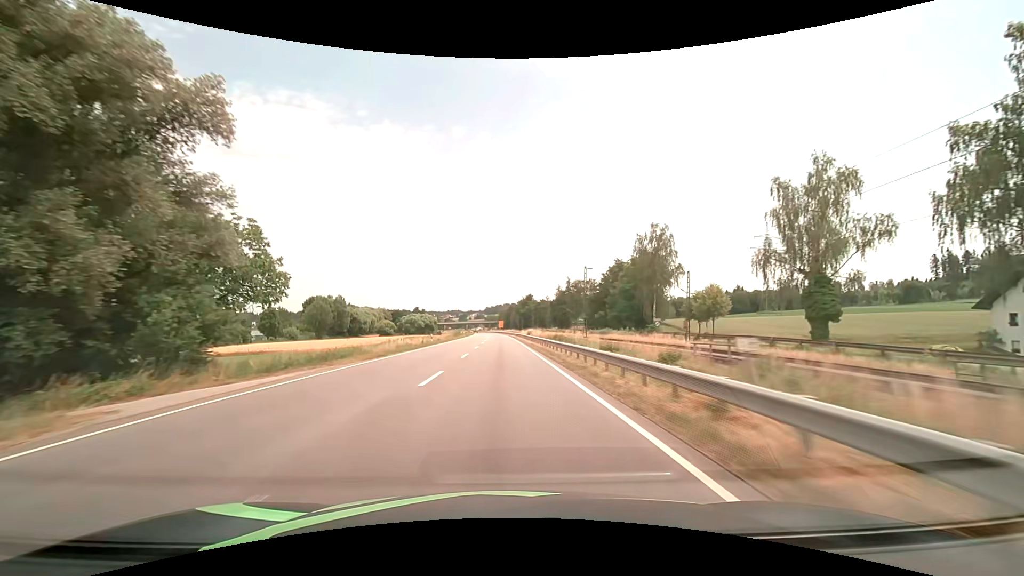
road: primary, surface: asphalt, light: Day
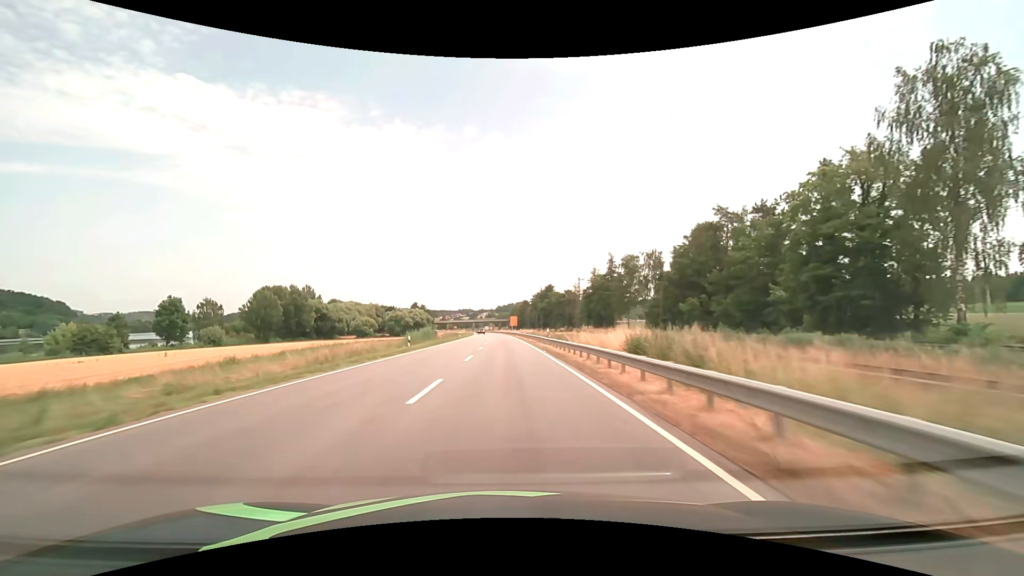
(-0.9, +63.3) m; -2°
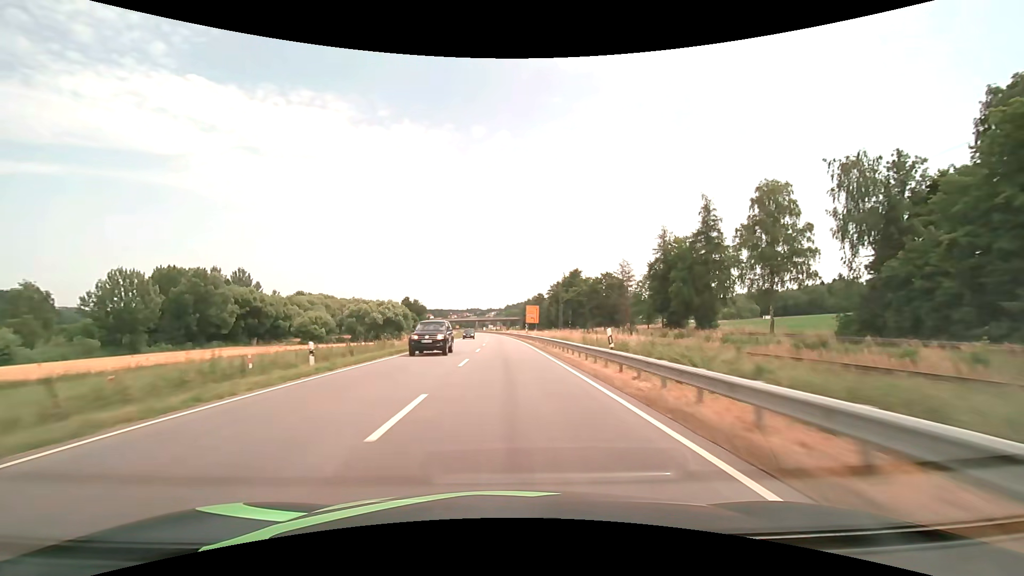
(-0.5, +63.4) m; -1°
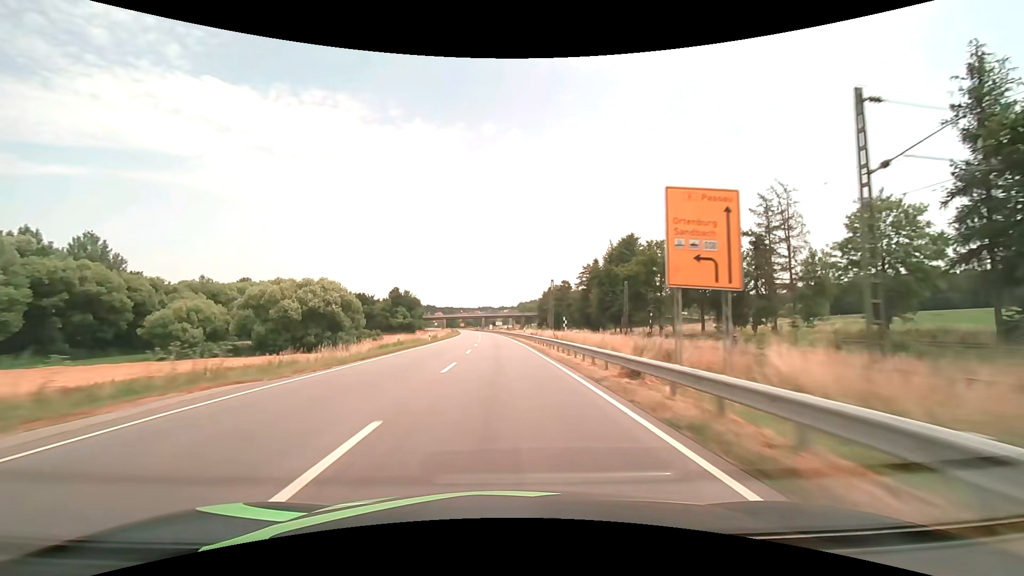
(-0.7, +63.4) m; -1°
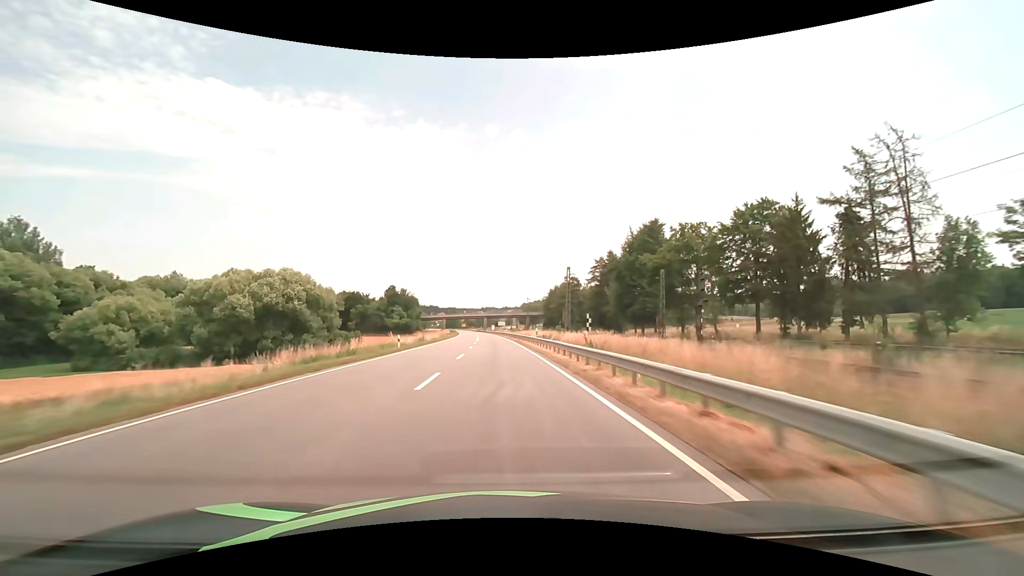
(-0.1, +15.9) m; 0°
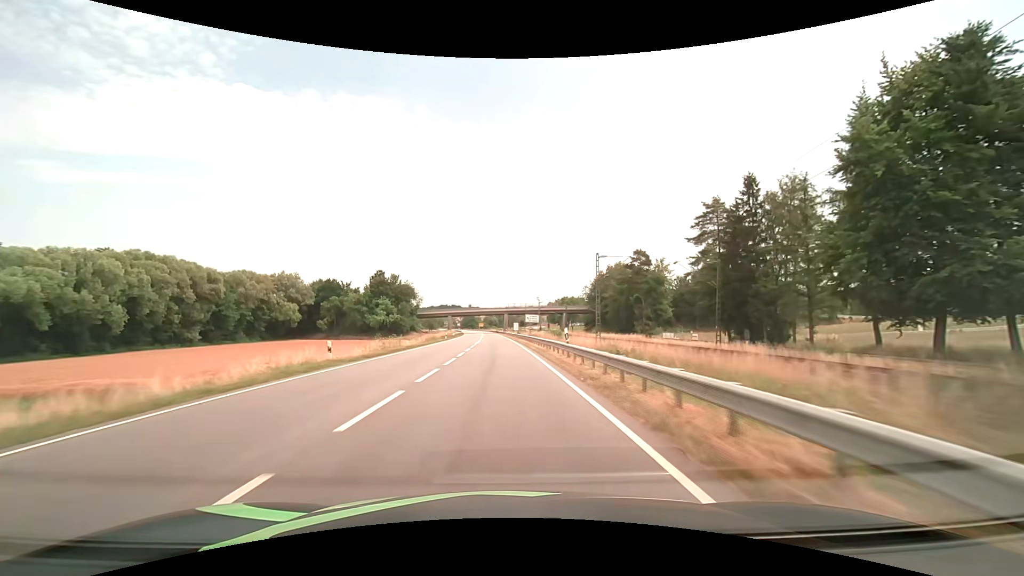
(-1.3, +63.4) m; -3°
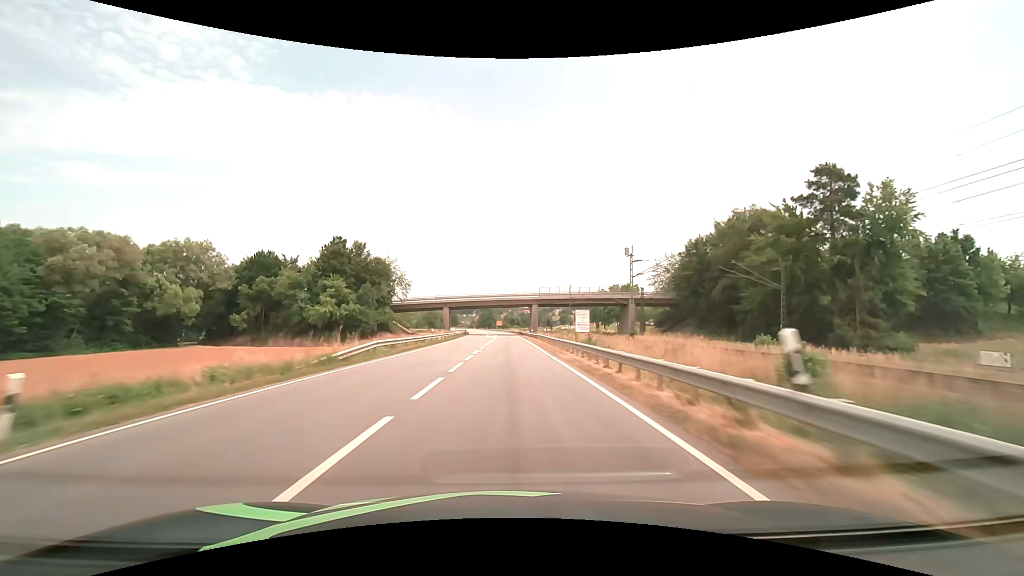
(-1.5, +63.4) m; -3°
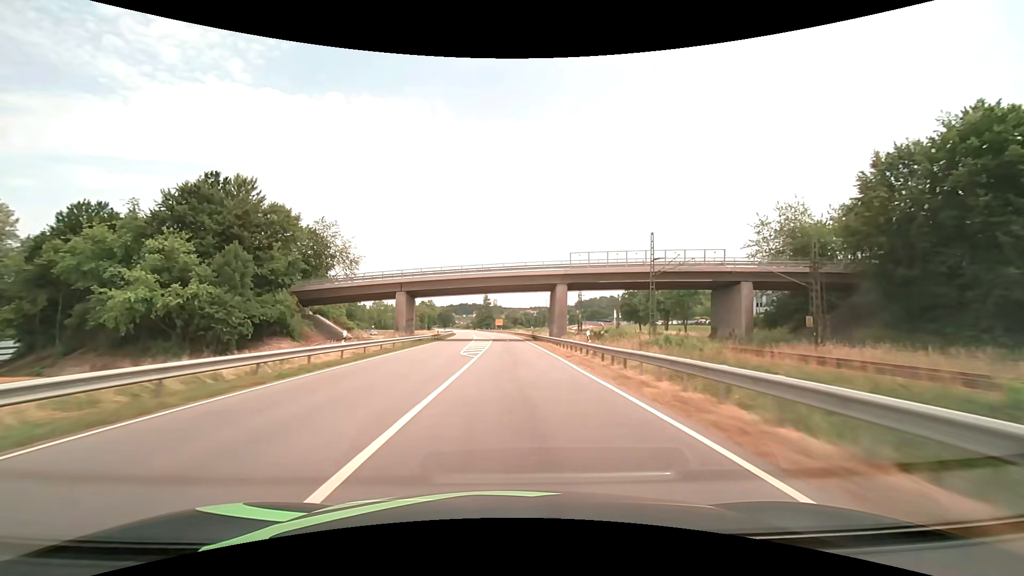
(-0.1, +47.6) m; 0°
(0, +10) (0, +20) (0, +30) (0, +40) (0, +50) (0, +60) (0, +70) (0, +80) (-1, +90) (-1, +100) m
